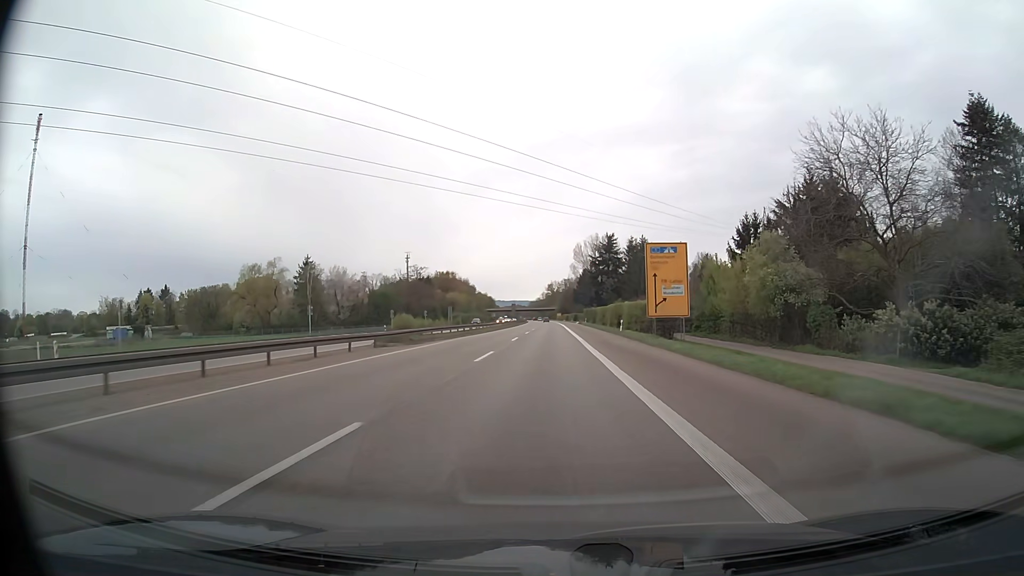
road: trunk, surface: asphalt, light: Day
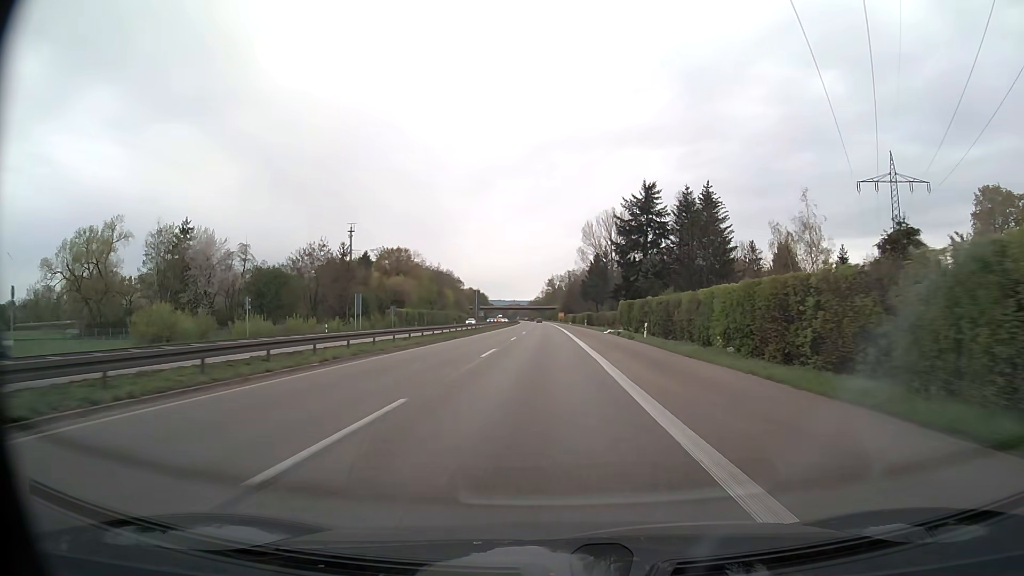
(0.0, +71.0) m; 0°
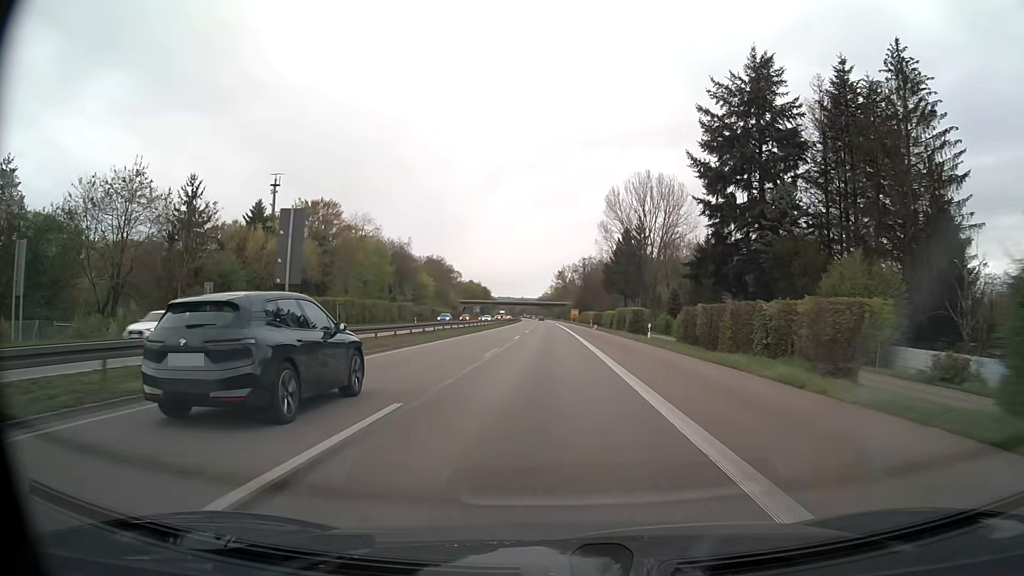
(-0.2, +56.5) m; -1°
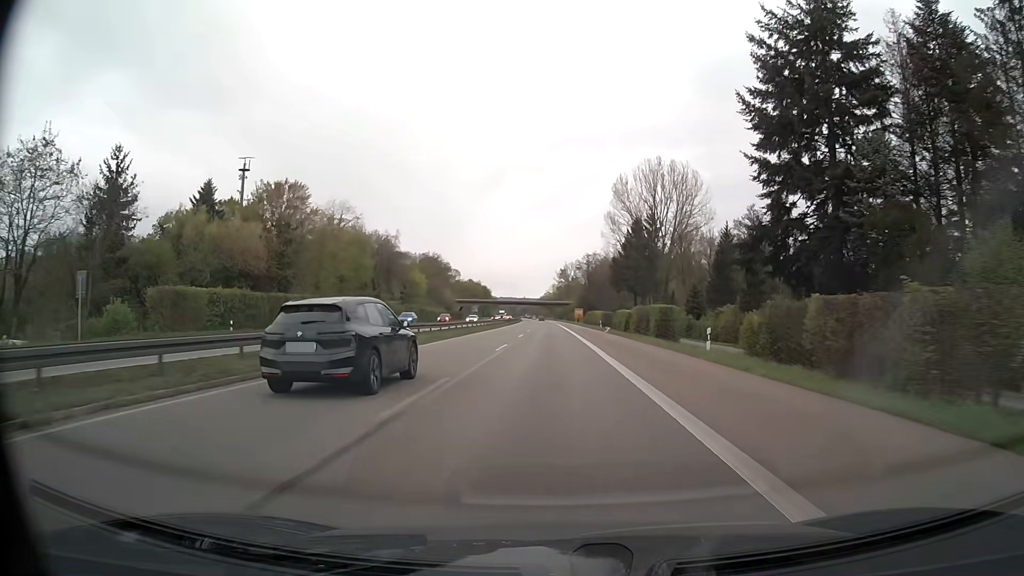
(0.0, +14.1) m; 0°
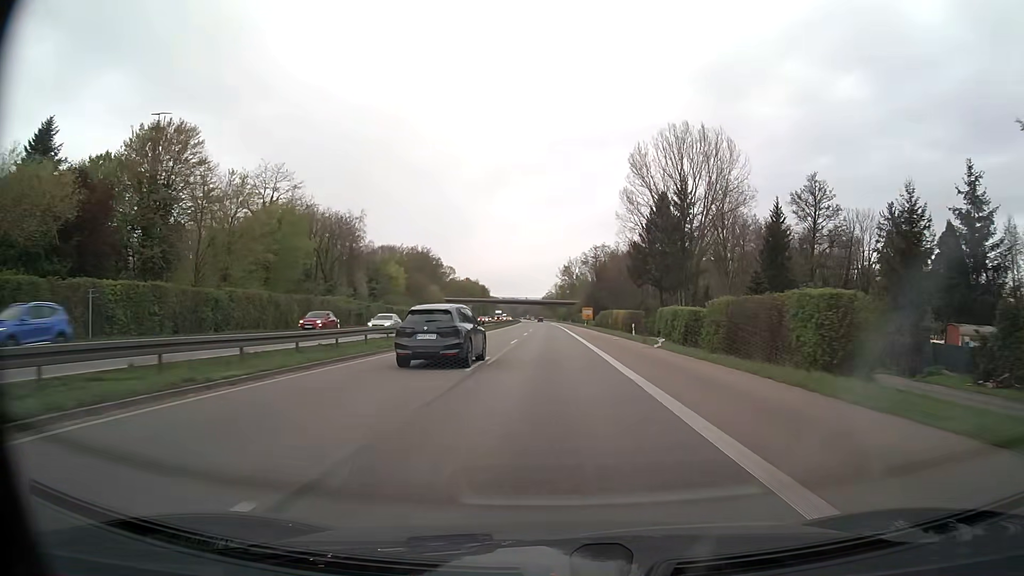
(-0.1, +28.2) m; 0°
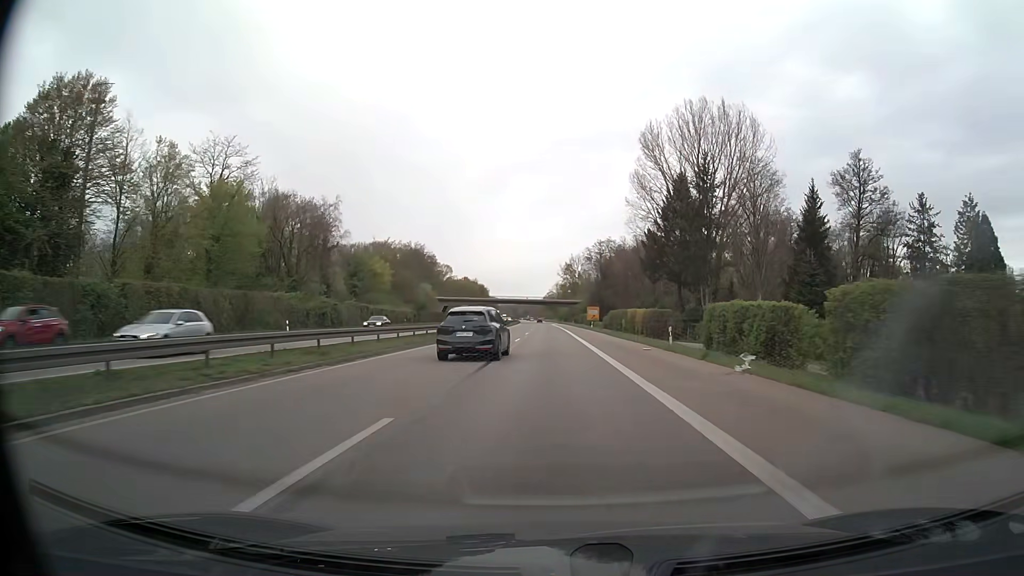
(0.0, +14.1) m; 0°
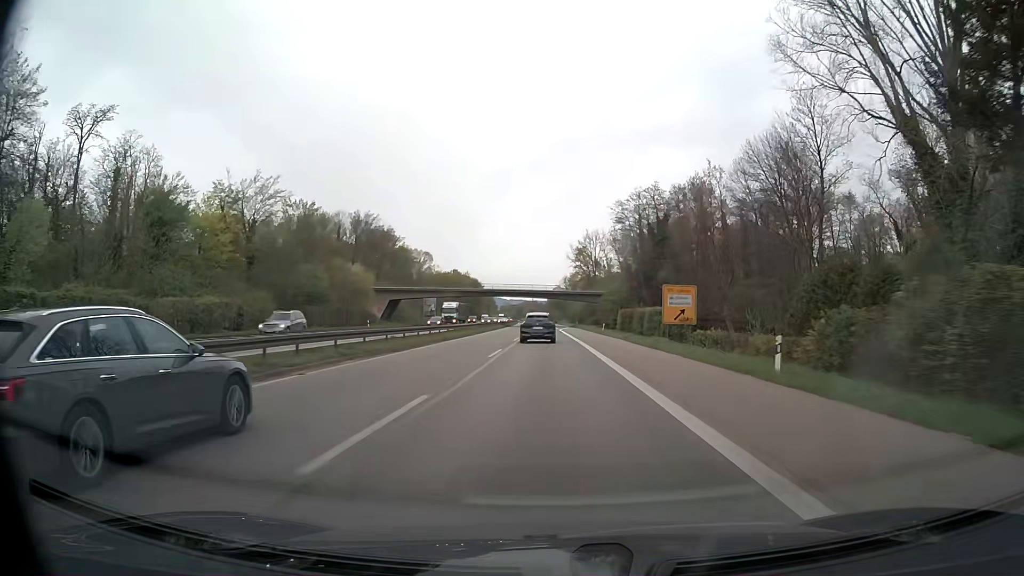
(-0.4, +70.4) m; -1°
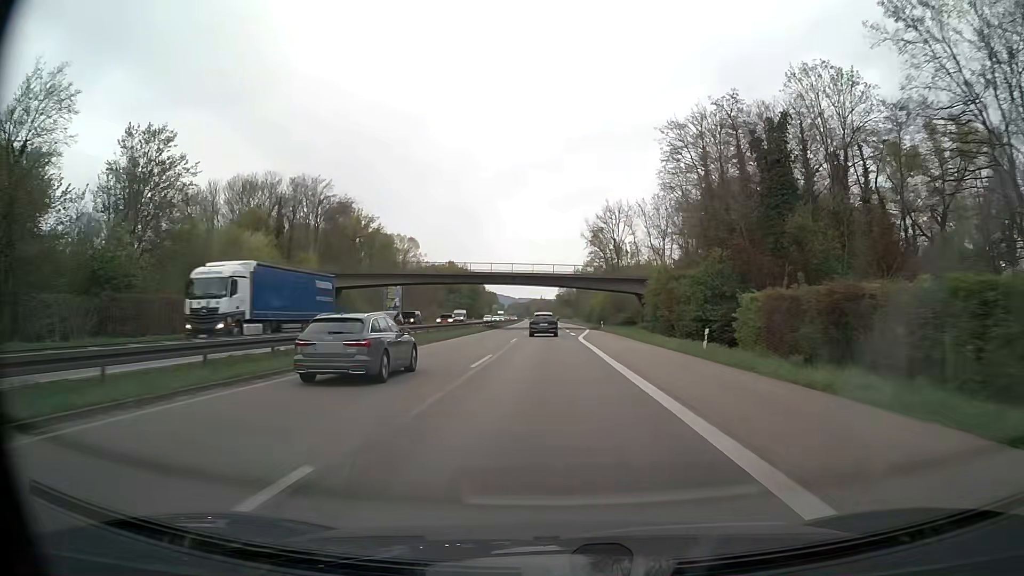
(-0.3, +42.5) m; -1°
